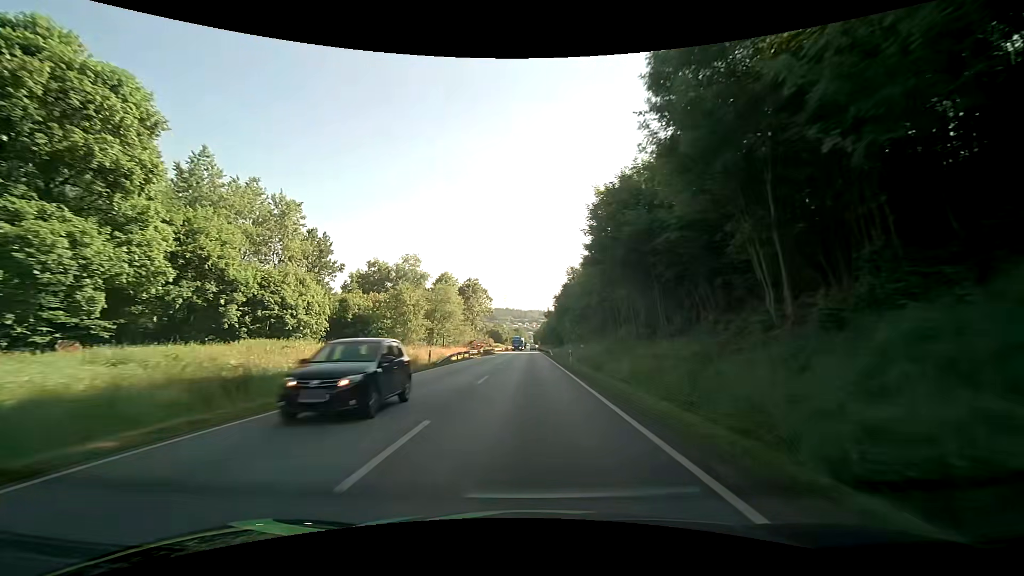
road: primary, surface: asphalt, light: Day
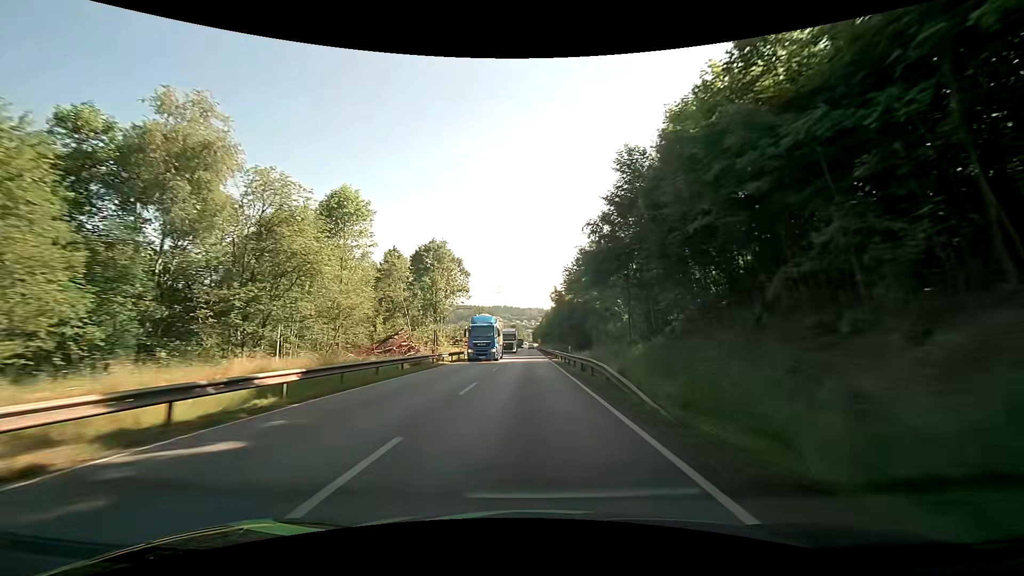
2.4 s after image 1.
(+0.1, +50.1) m; 0°
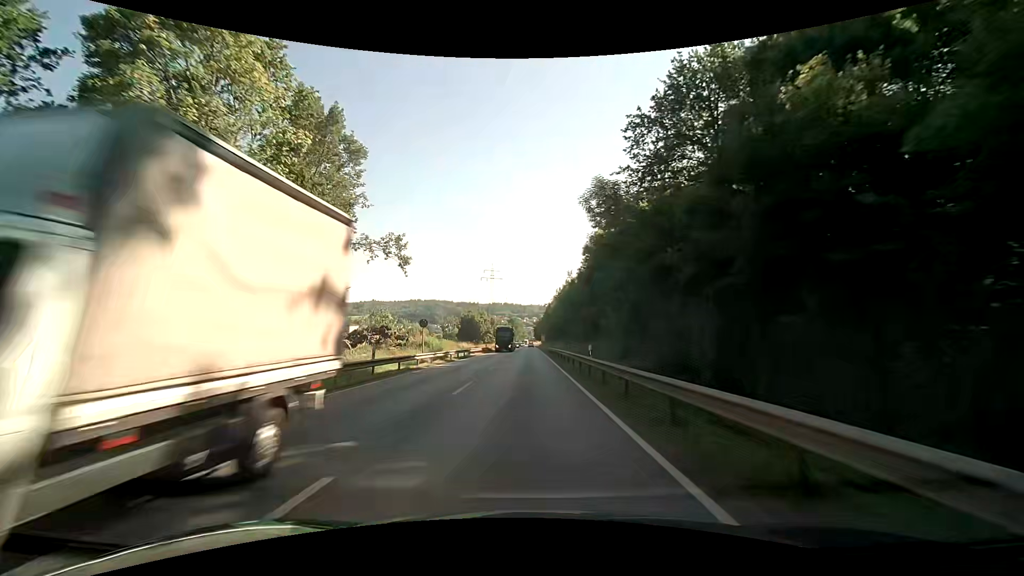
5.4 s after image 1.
(-0.1, +60.3) m; -1°
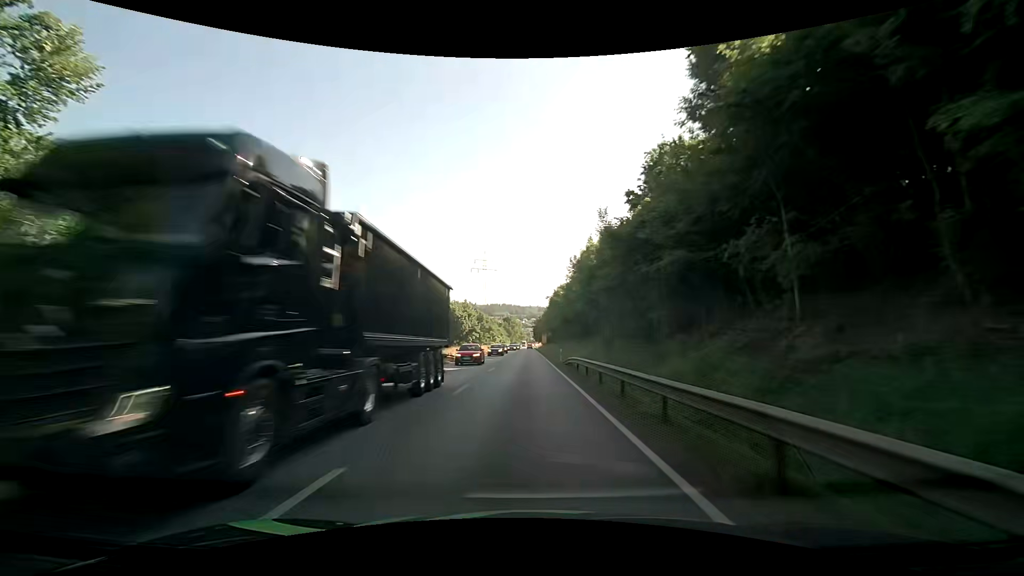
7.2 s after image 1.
(+0.4, +35.8) m; 0°
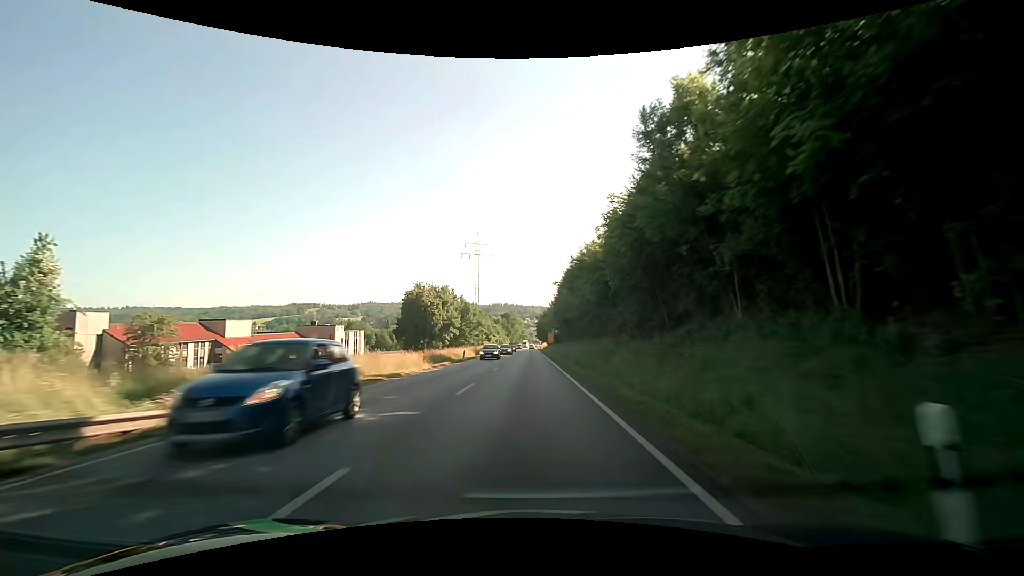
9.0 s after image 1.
(+0.1, +36.2) m; 0°
